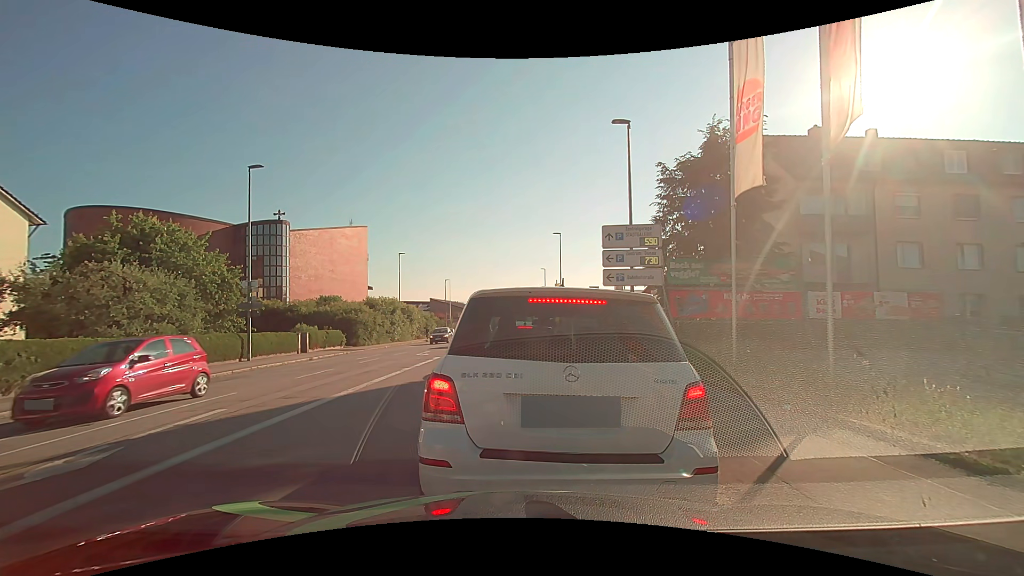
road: tertiary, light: Day
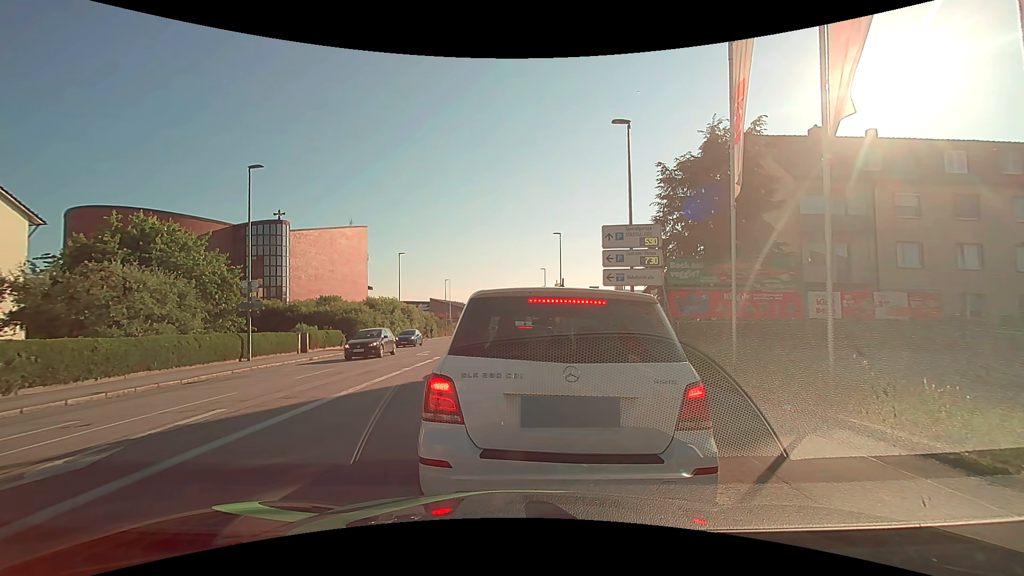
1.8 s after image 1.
(0.0, 0.0) m; 0°
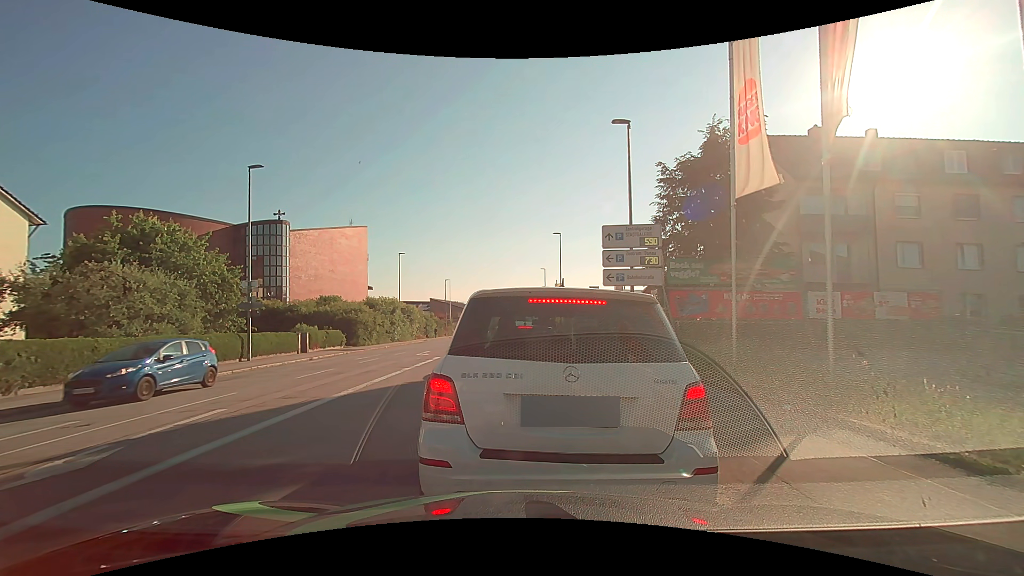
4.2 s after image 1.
(0.0, 0.0) m; 0°
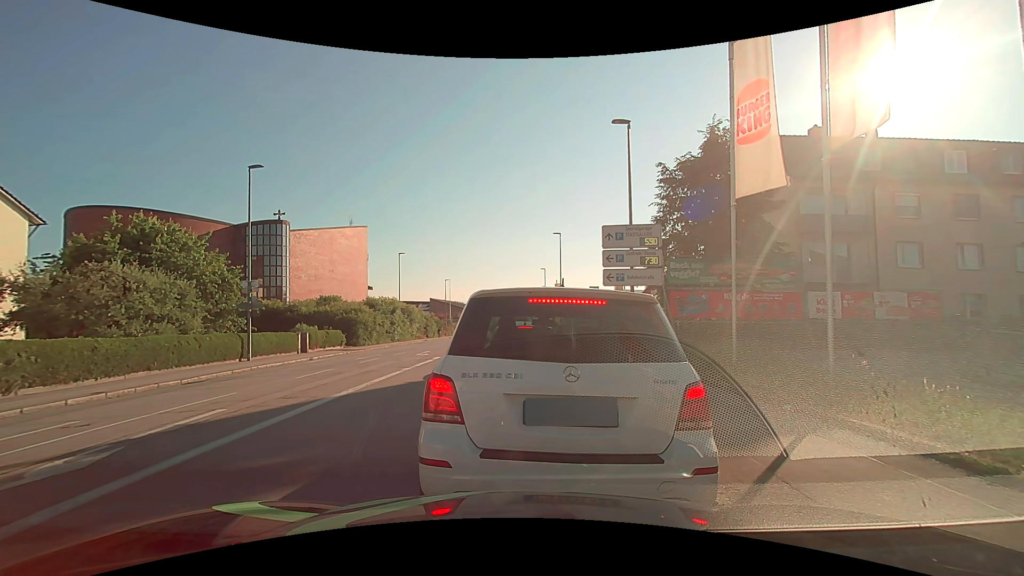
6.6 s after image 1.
(0.0, 0.0) m; 0°
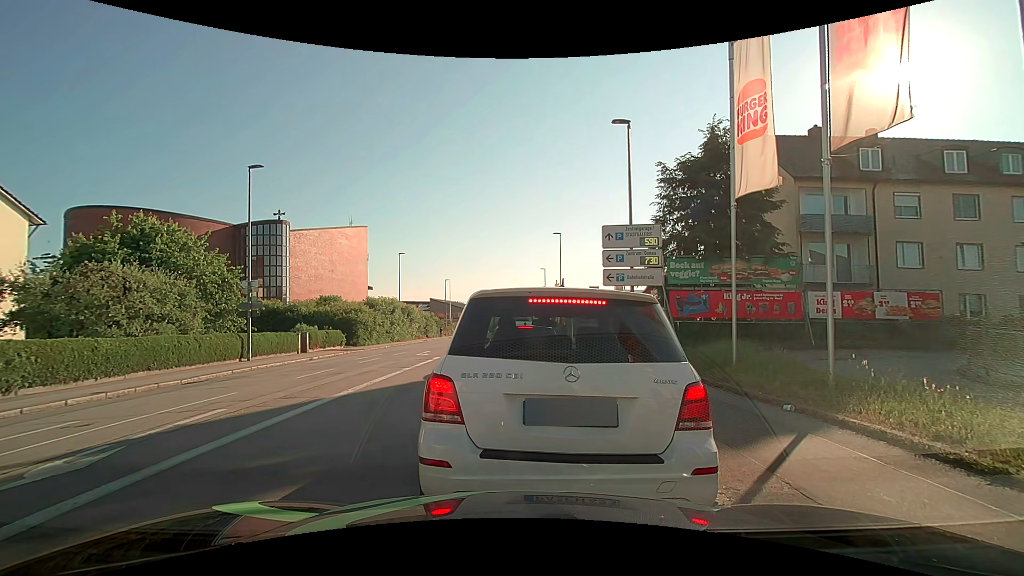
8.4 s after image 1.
(0.0, 0.0) m; 0°
